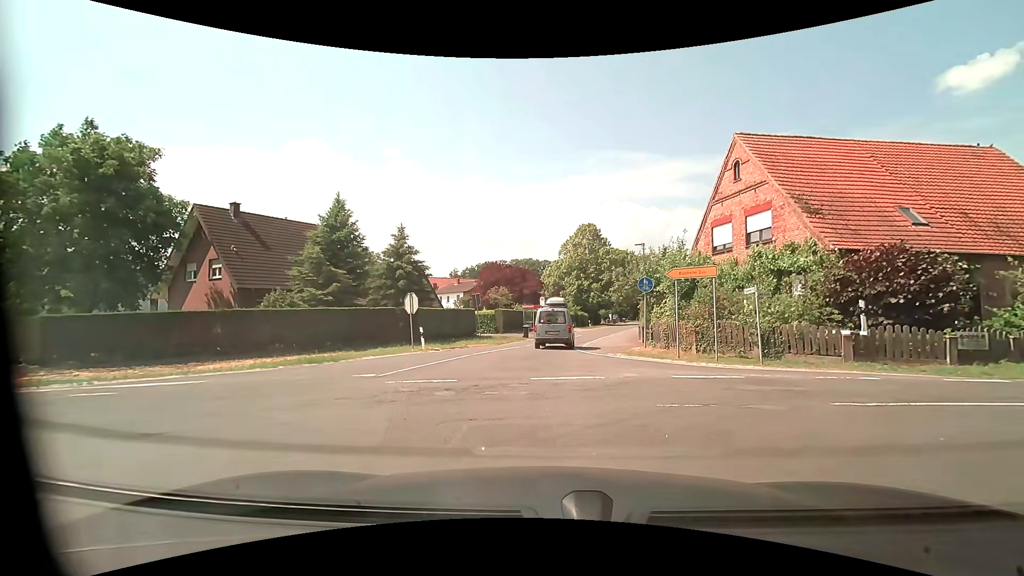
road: tertiary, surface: asphalt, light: Day
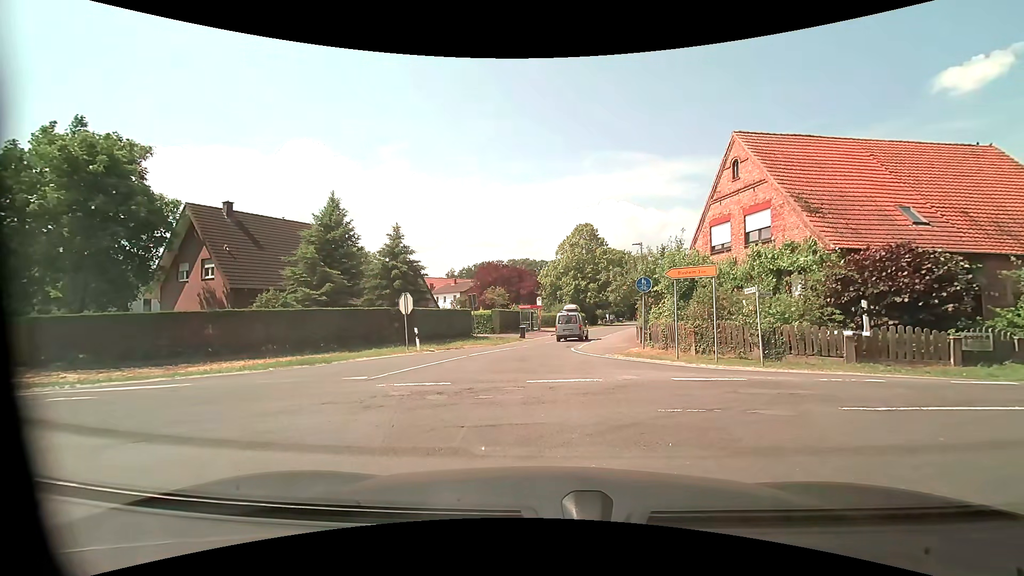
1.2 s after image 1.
(0.0, +0.4) m; 0°
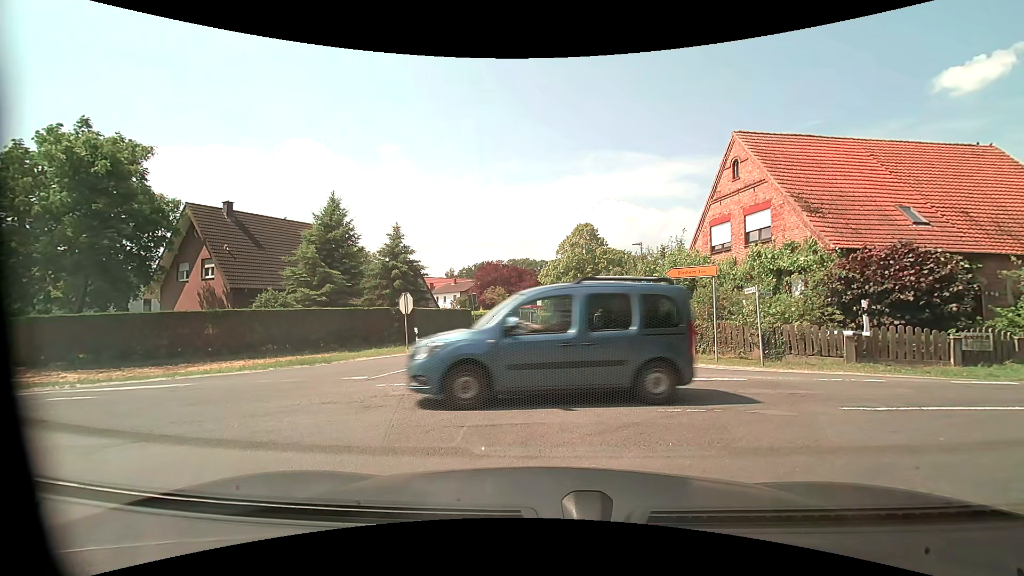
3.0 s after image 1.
(0.0, 0.0) m; 0°
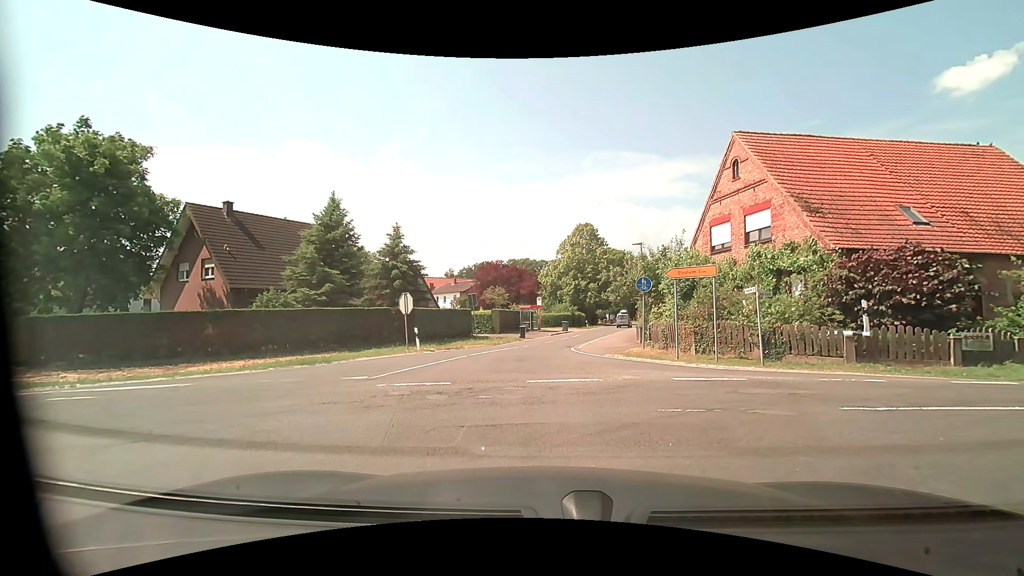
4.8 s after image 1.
(0.0, 0.0) m; 0°
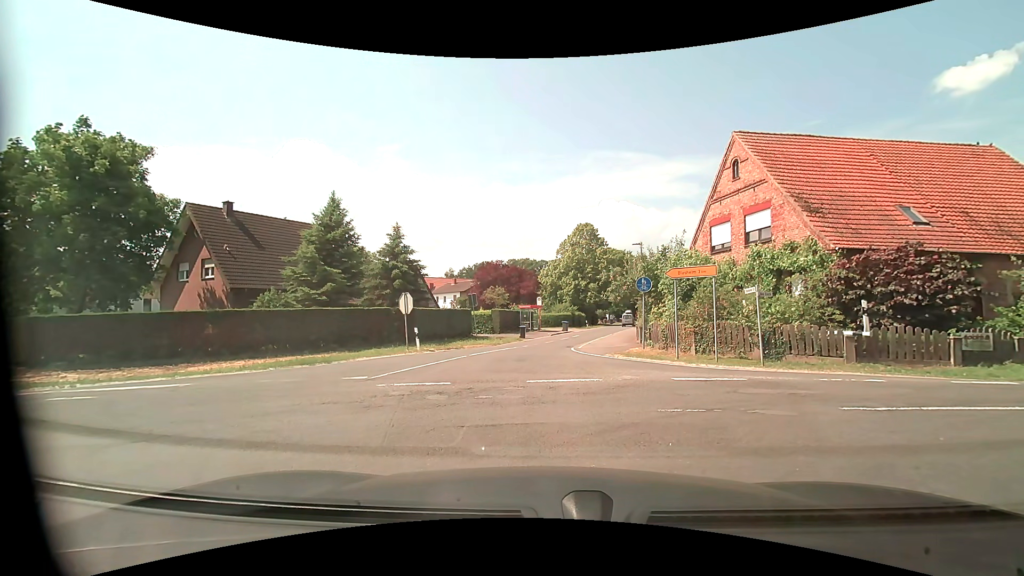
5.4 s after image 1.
(0.0, 0.0) m; 0°
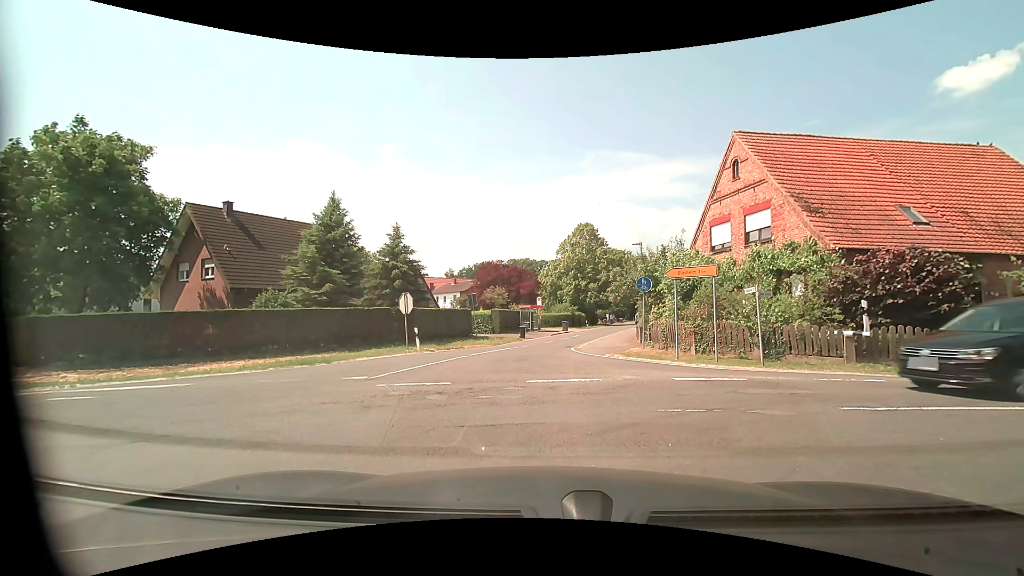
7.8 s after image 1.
(0.0, 0.0) m; 0°
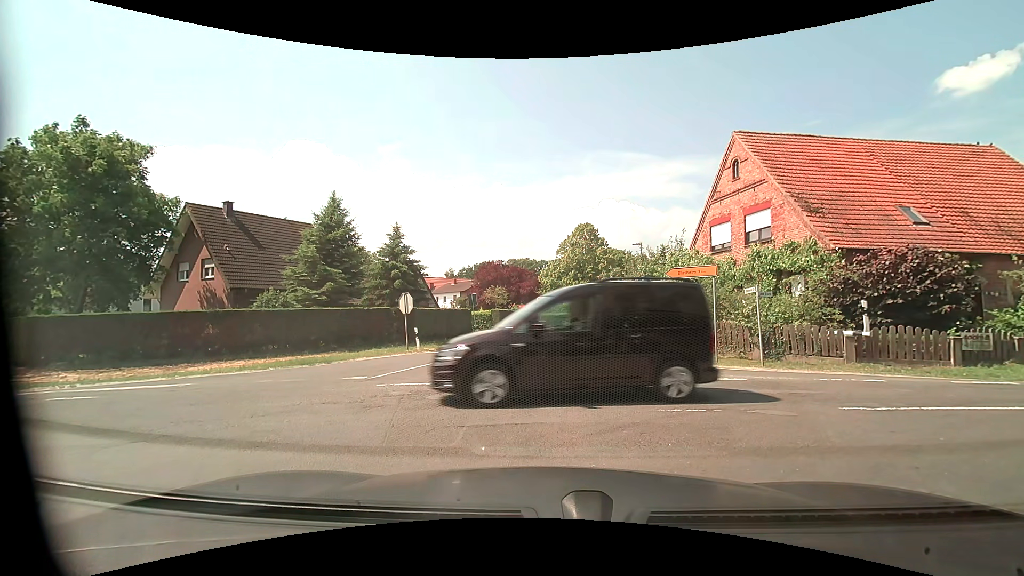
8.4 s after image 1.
(0.0, 0.0) m; 0°
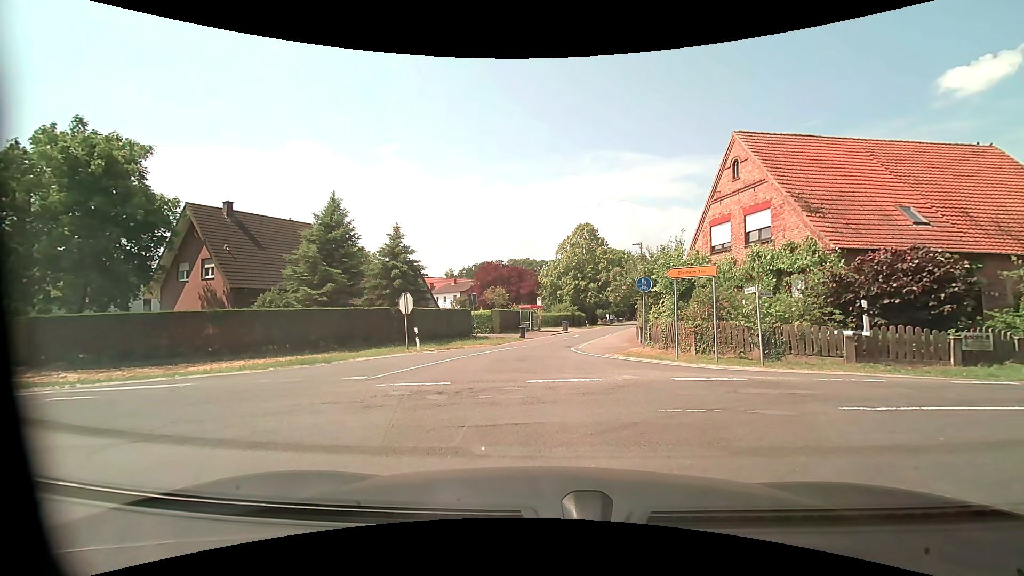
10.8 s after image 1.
(0.0, 0.0) m; 0°
(0, +10) (0, +20) (+1, +30) (+3, +40) (+5, +49) (+7, +59) (+10, +69) (+12, +79) (+14, +88) (+17, +98) m
